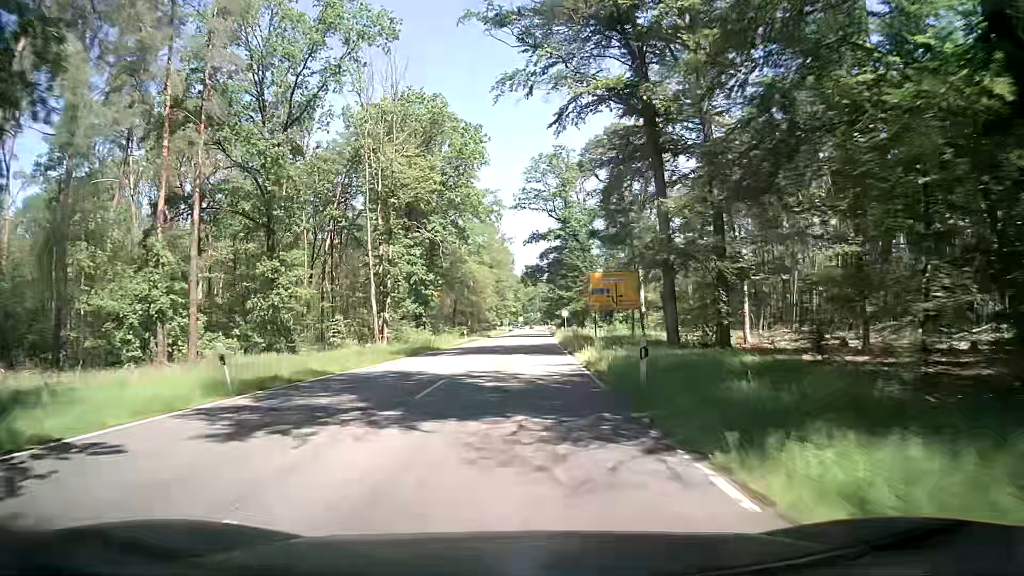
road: secondary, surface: asphalt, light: Day
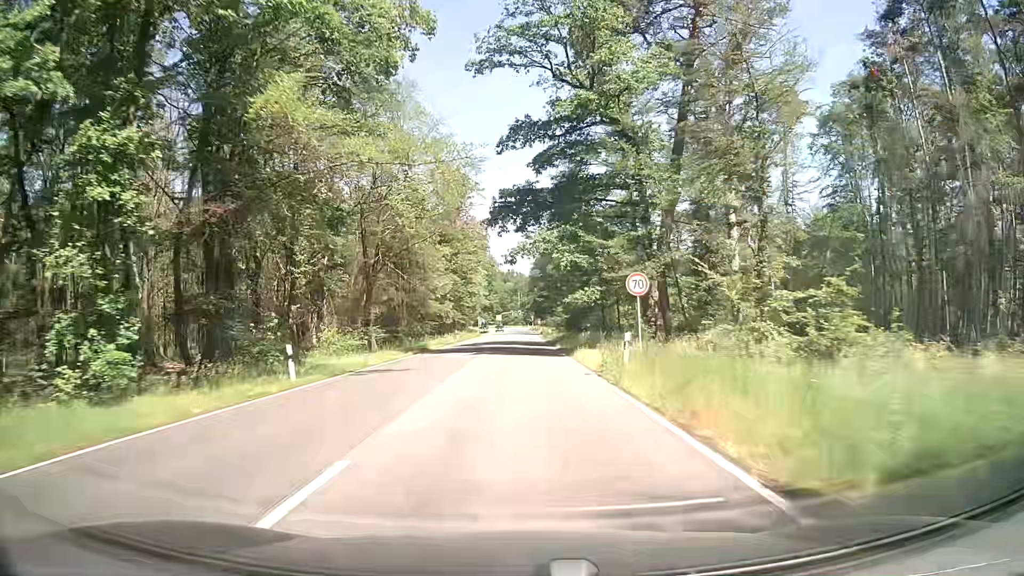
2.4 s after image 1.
(+0.4, +45.8) m; +1°
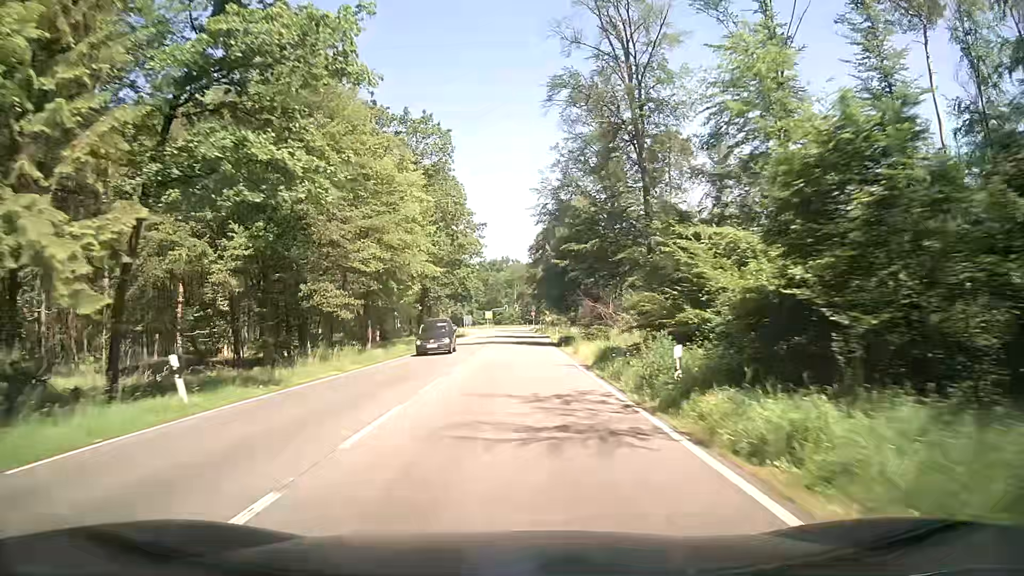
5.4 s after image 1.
(+0.4, +57.2) m; 0°
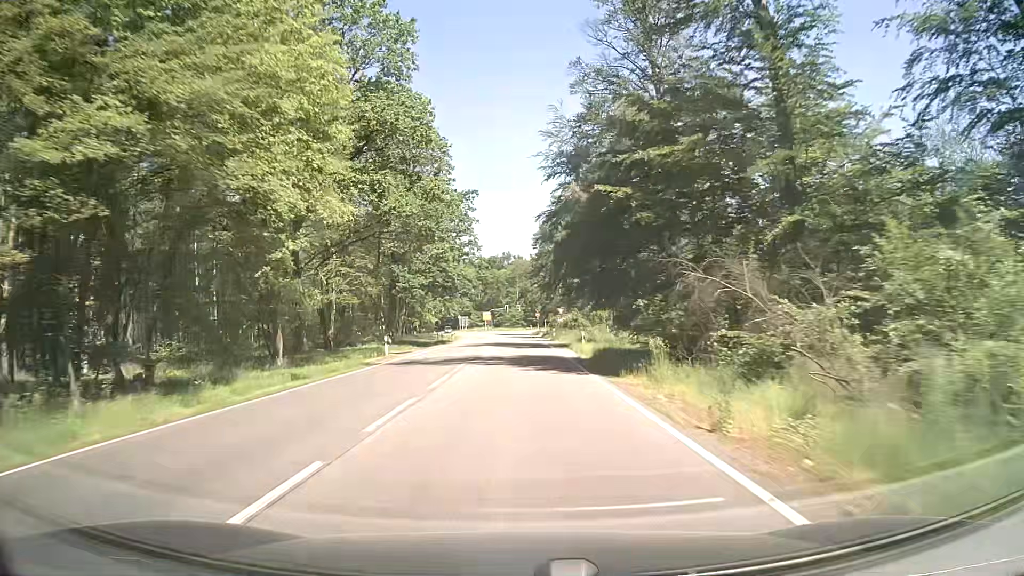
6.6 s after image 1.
(+0.2, +22.9) m; +1°
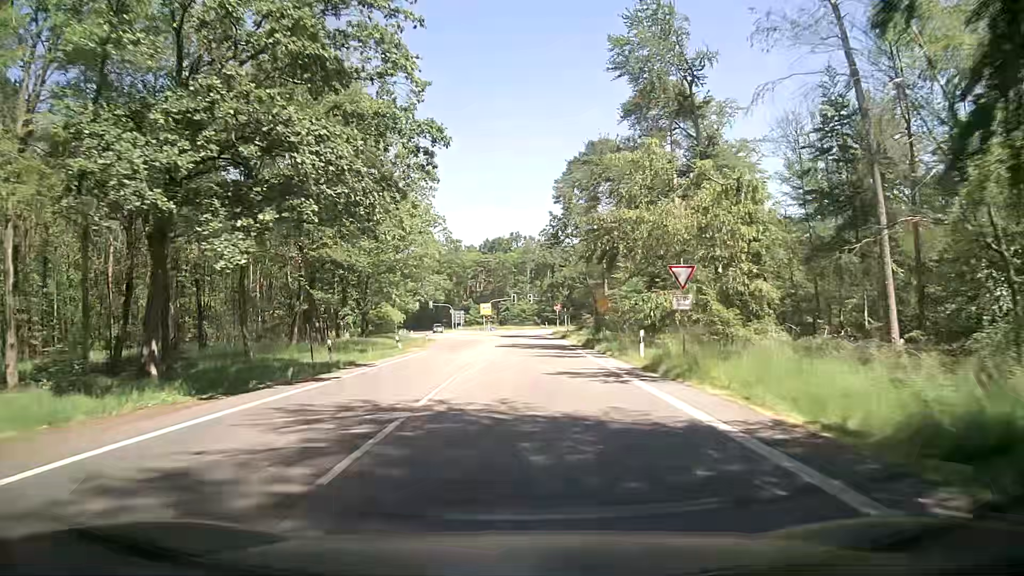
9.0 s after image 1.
(-0.5, +45.0) m; -1°
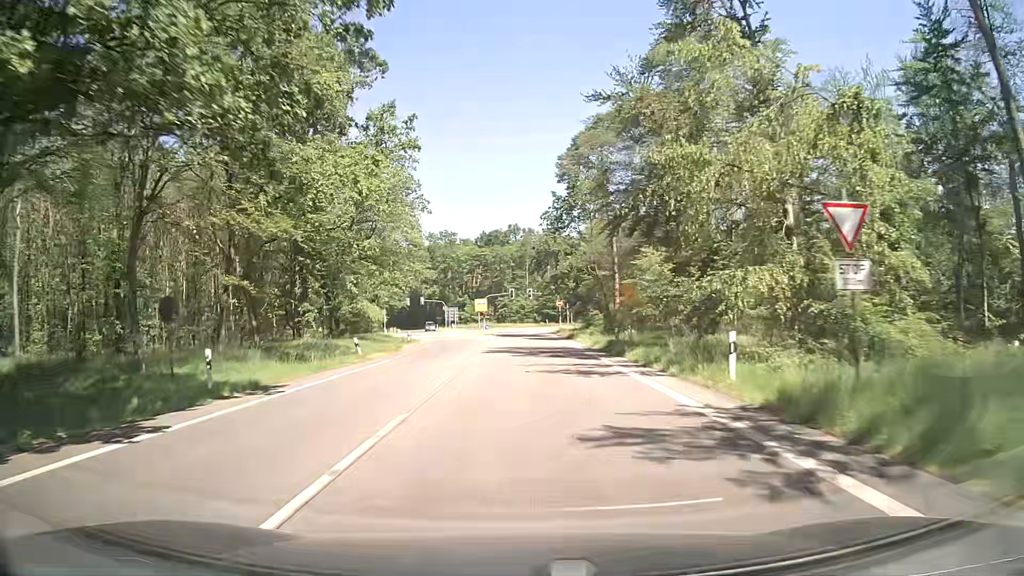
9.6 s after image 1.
(+0.1, +10.4) m; 0°
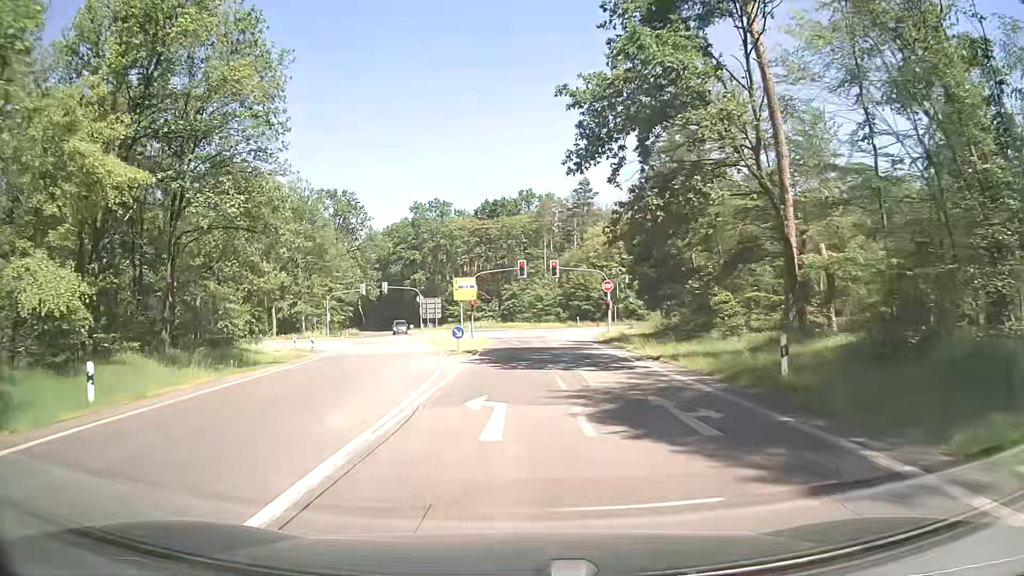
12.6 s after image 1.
(0.0, +45.5) m; -1°
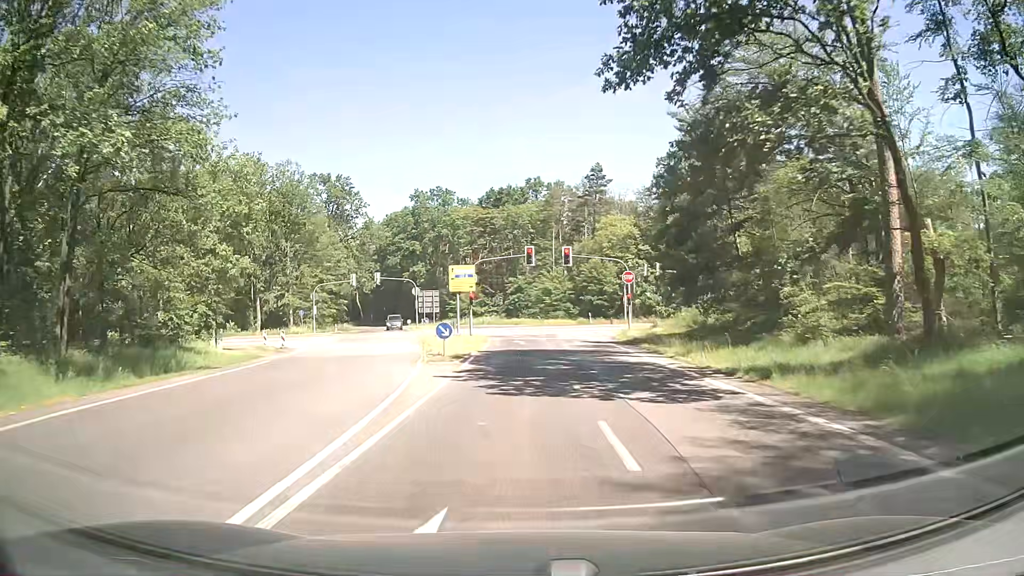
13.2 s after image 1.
(0.0, +7.9) m; 0°
(0, +10) (0, +20) (0, +30) (0, +40) (-1, +50) (-5, +59) (-14, +63) (-24, +64) (-34, +62) (-43, +59) m
